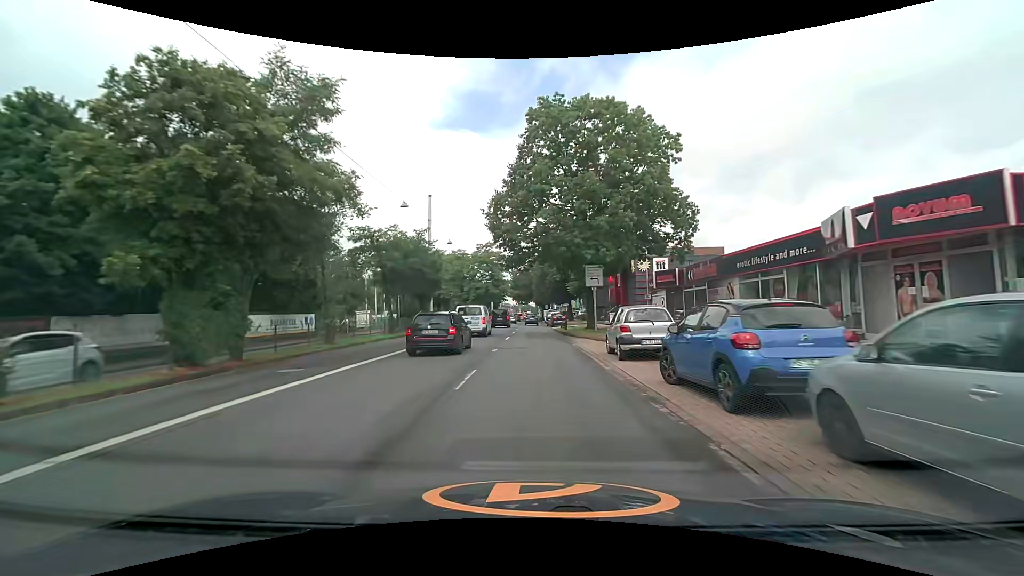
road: primary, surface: asphalt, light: Day
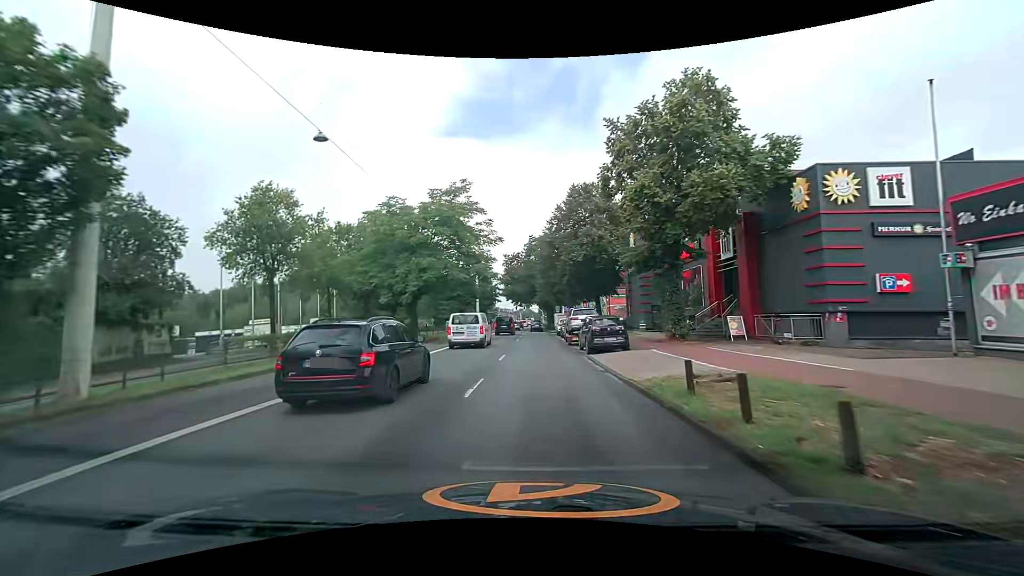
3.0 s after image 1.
(-0.1, +34.1) m; -1°
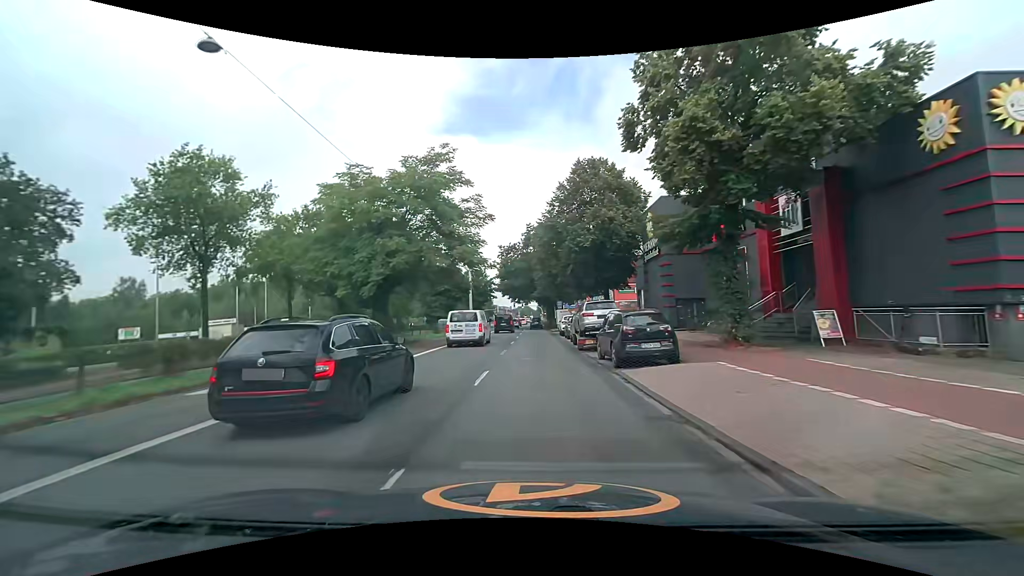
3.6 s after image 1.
(+0.1, +7.2) m; +1°
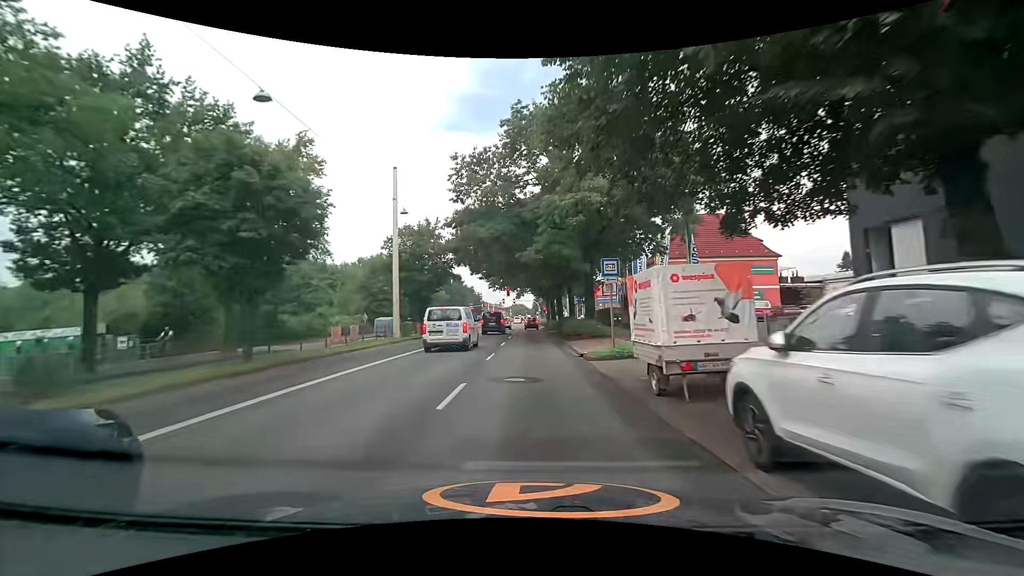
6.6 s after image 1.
(+0.1, +37.2) m; 0°
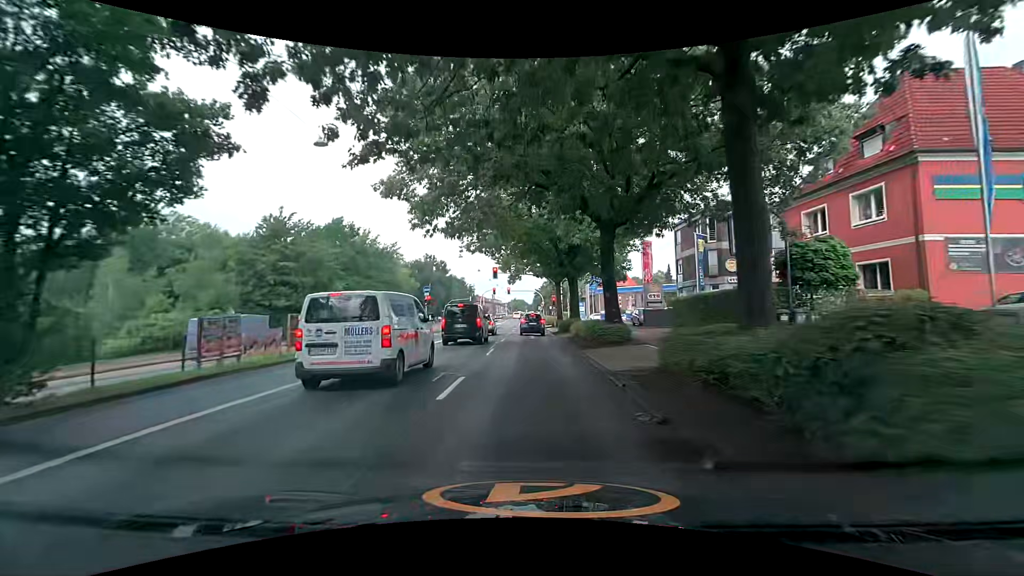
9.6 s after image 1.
(0.0, +33.4) m; +1°
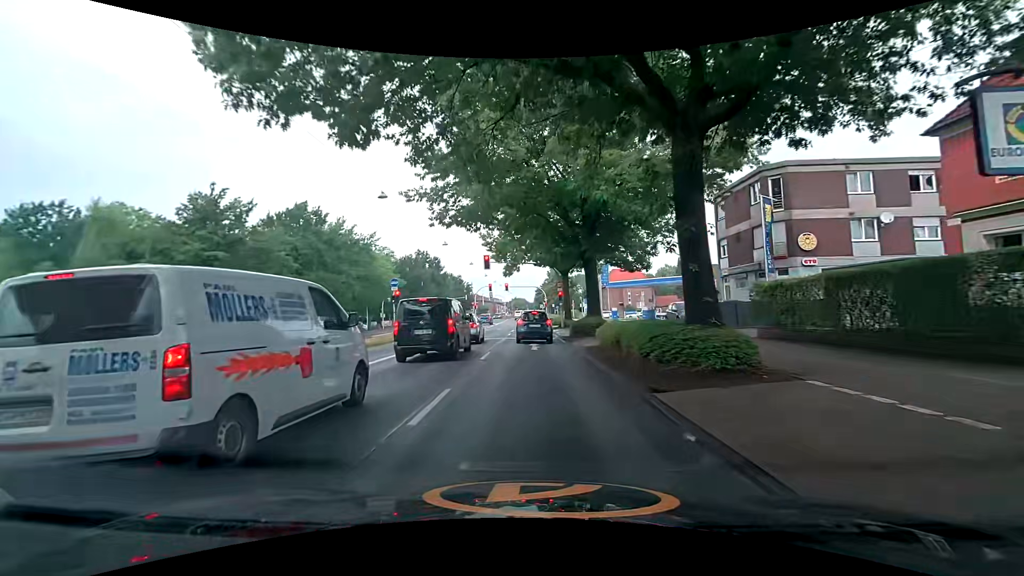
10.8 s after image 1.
(0.0, +10.5) m; 0°
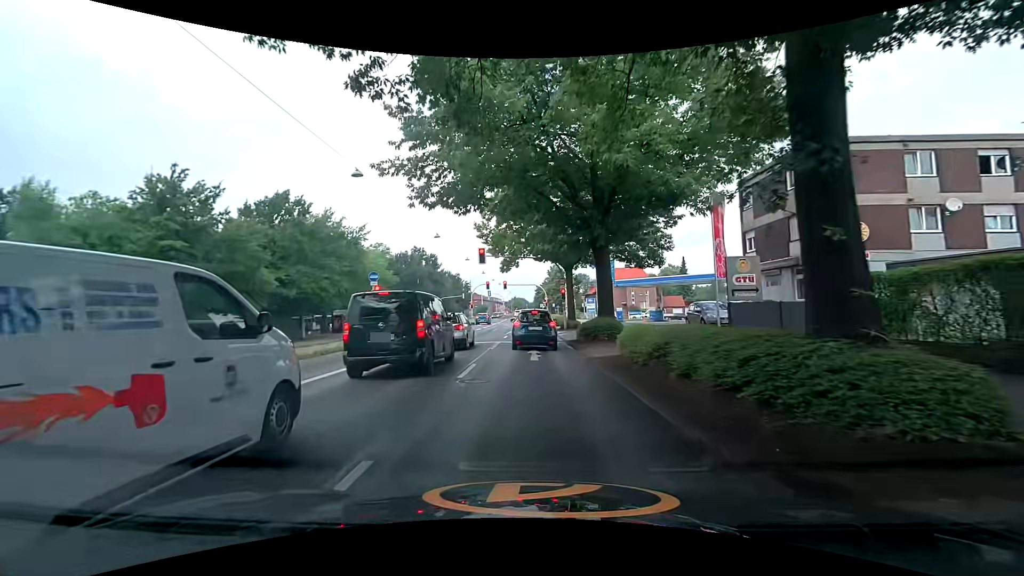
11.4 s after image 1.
(-0.1, +4.3) m; 0°
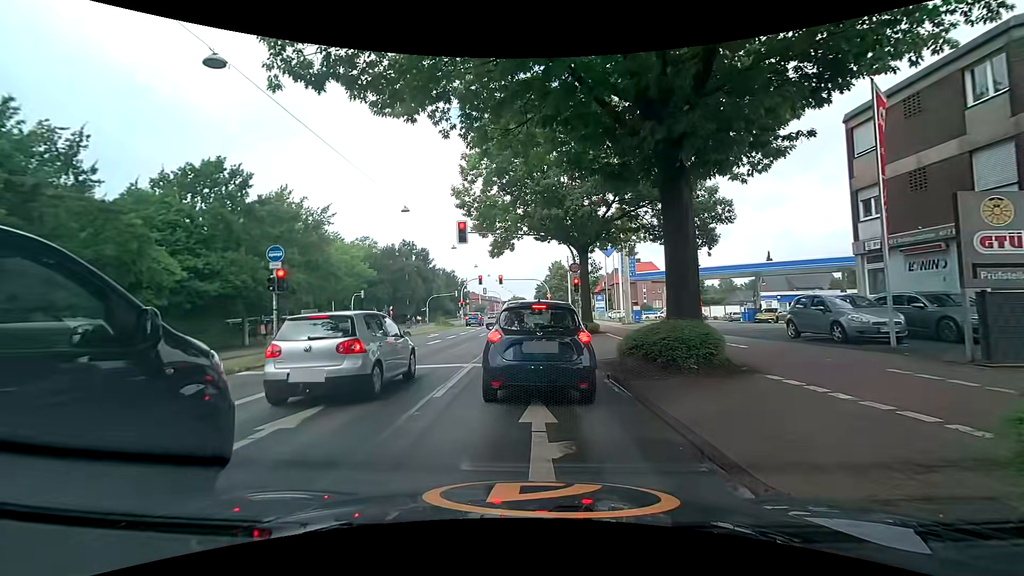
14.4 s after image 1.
(-0.1, +10.8) m; 0°
